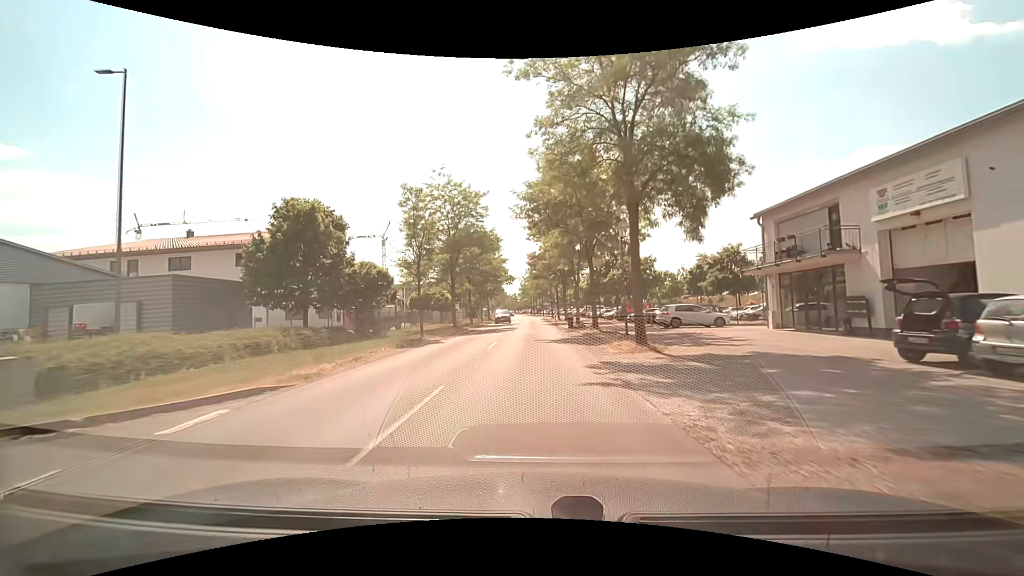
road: tertiary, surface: asphalt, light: Day
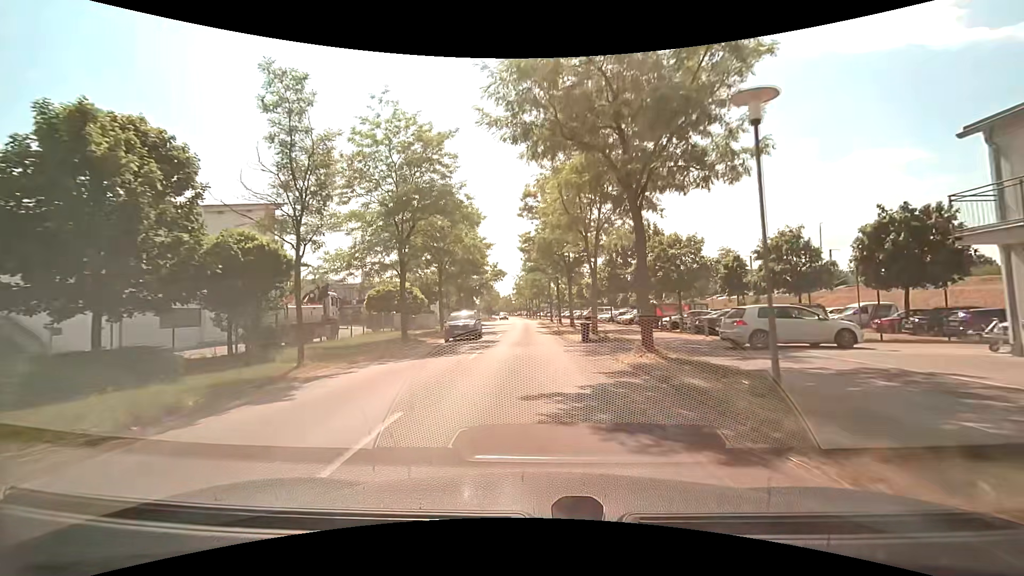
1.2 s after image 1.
(+0.1, +14.3) m; 0°
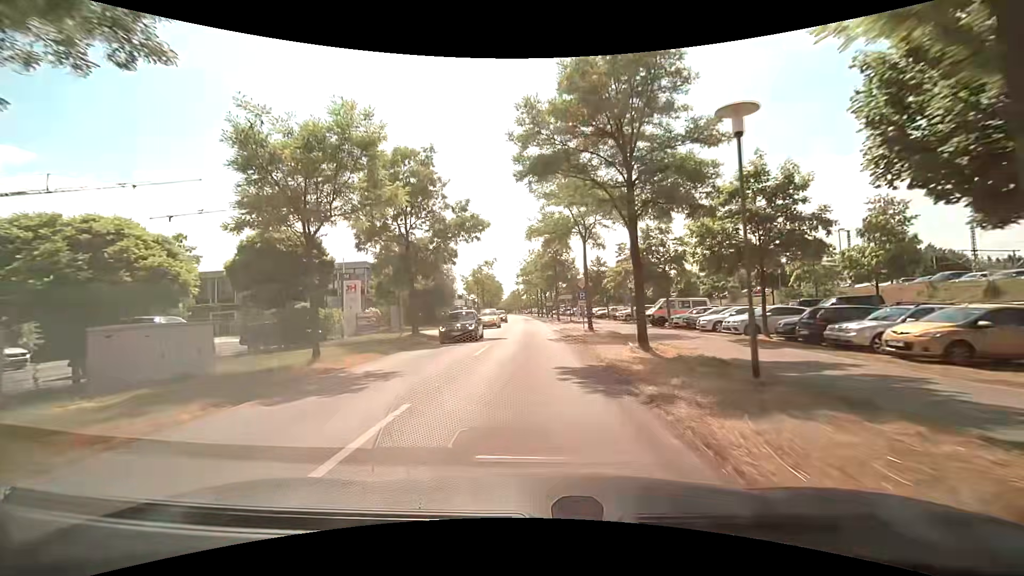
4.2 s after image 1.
(-0.4, +35.4) m; -1°
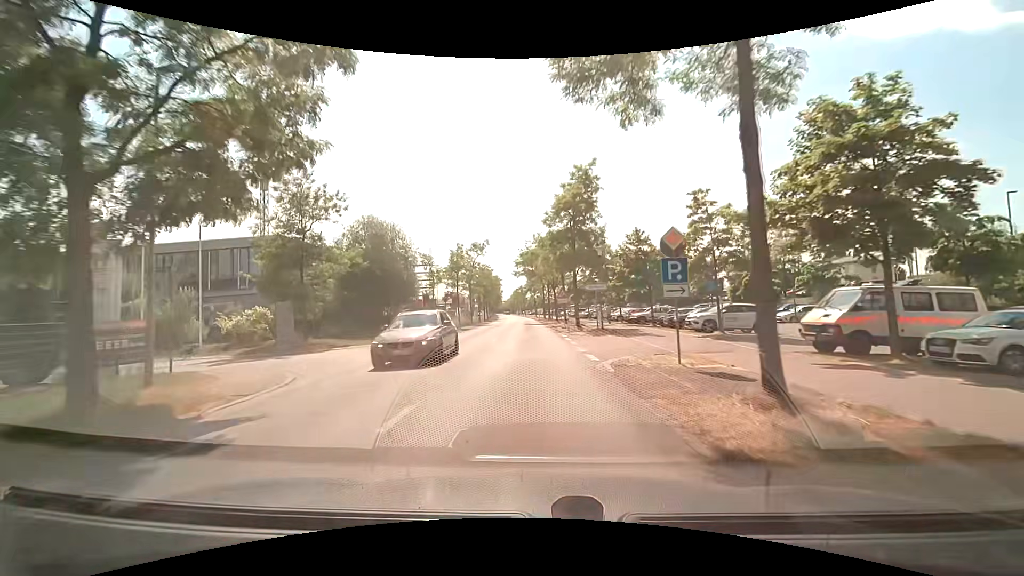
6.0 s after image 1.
(-0.2, +21.1) m; -1°
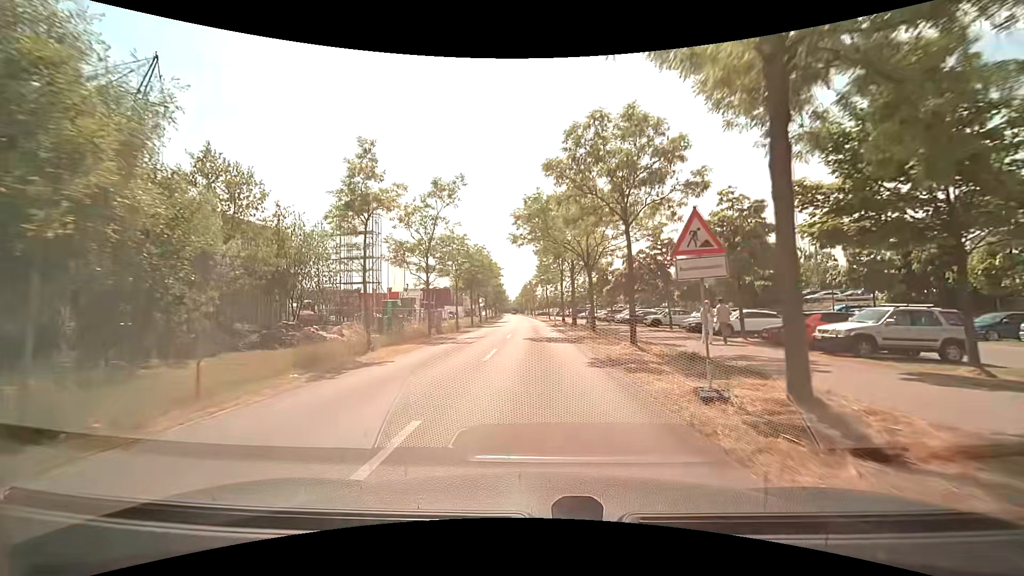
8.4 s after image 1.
(-0.3, +28.0) m; -1°
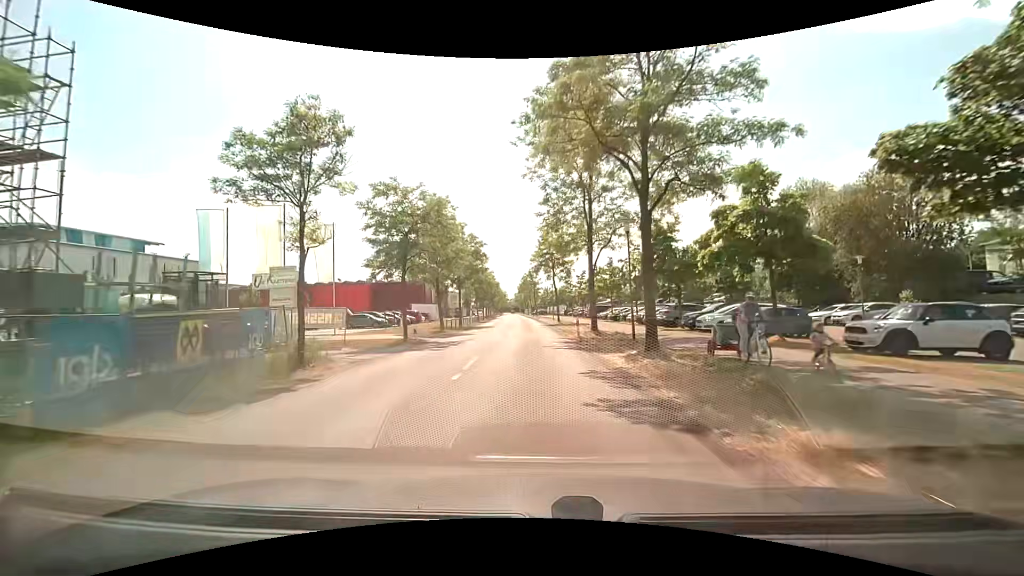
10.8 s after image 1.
(0.0, +27.9) m; 0°
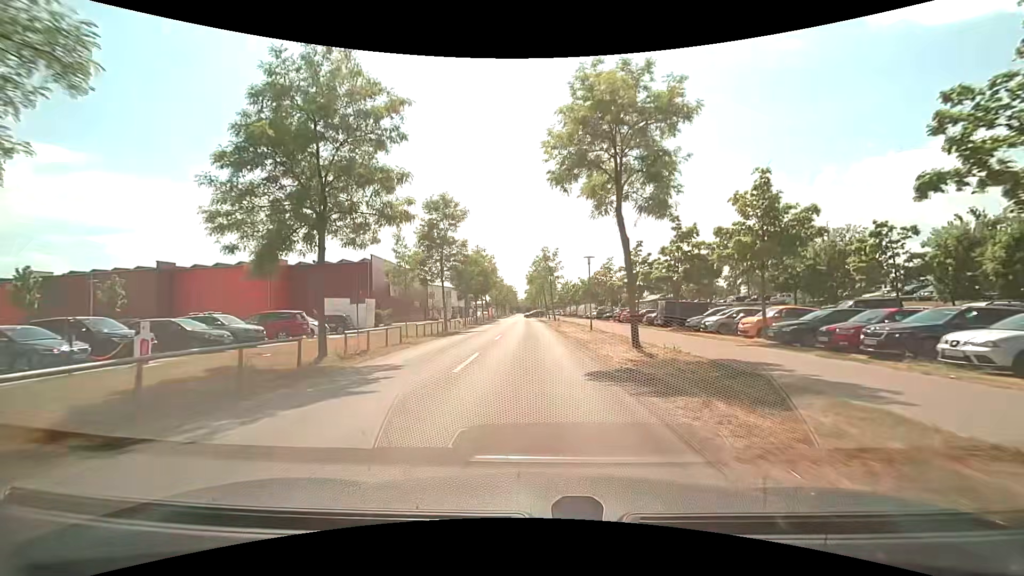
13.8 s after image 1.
(-0.6, +34.7) m; -2°
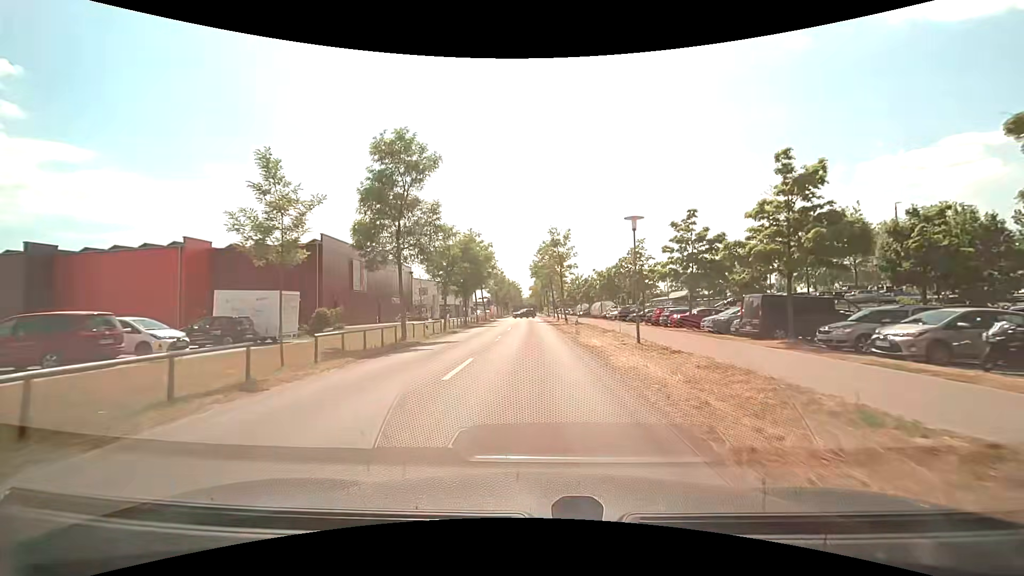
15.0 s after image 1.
(0.0, +13.9) m; 0°
(0, +10) (0, +20) (0, +30) (0, +40) (-1, +50) (-1, +60) (-1, +70) (-1, +80) (-2, +90) (-2, +100) m
